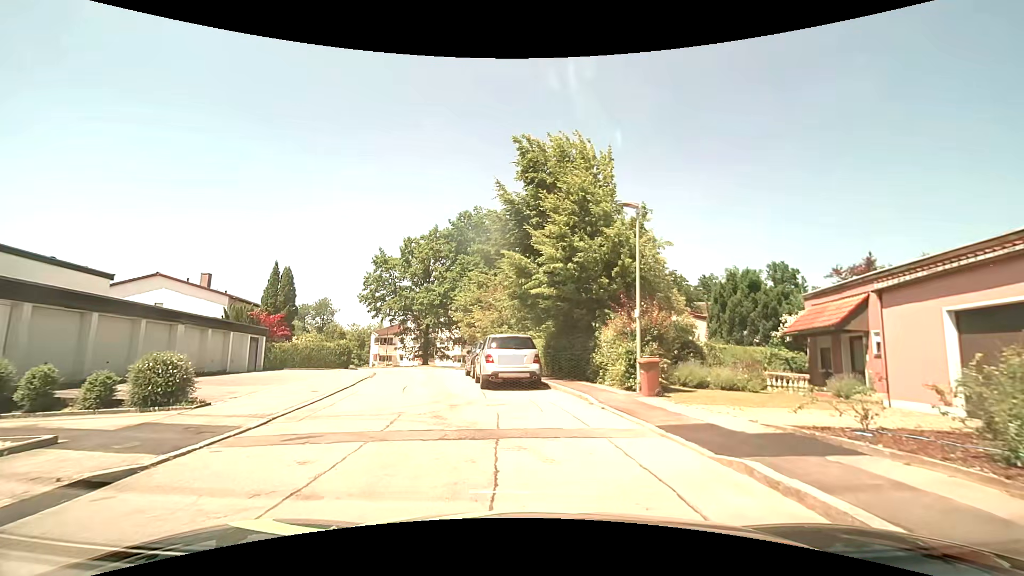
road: residential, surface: asphalt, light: Day
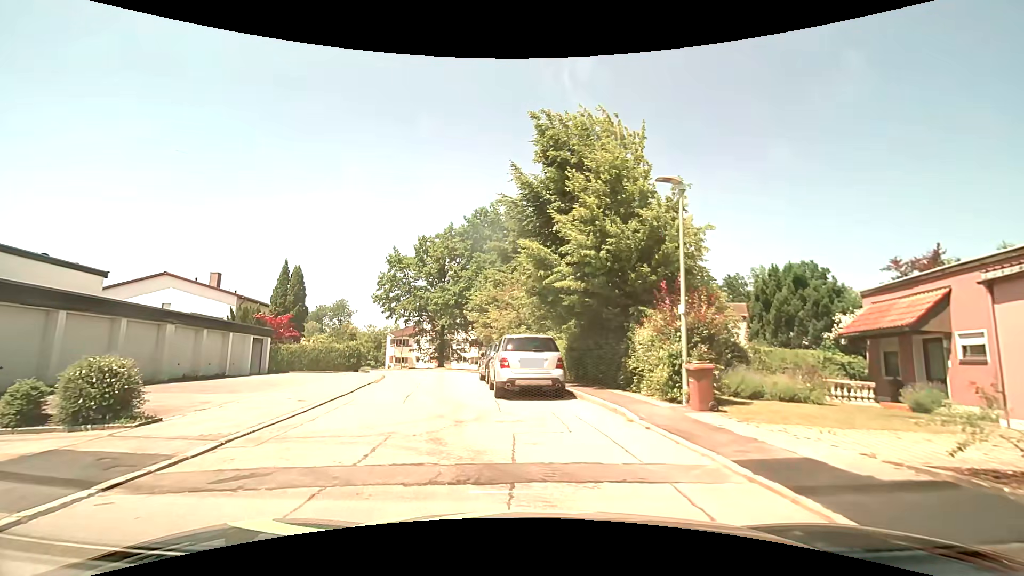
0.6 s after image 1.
(0.0, +2.2) m; -1°
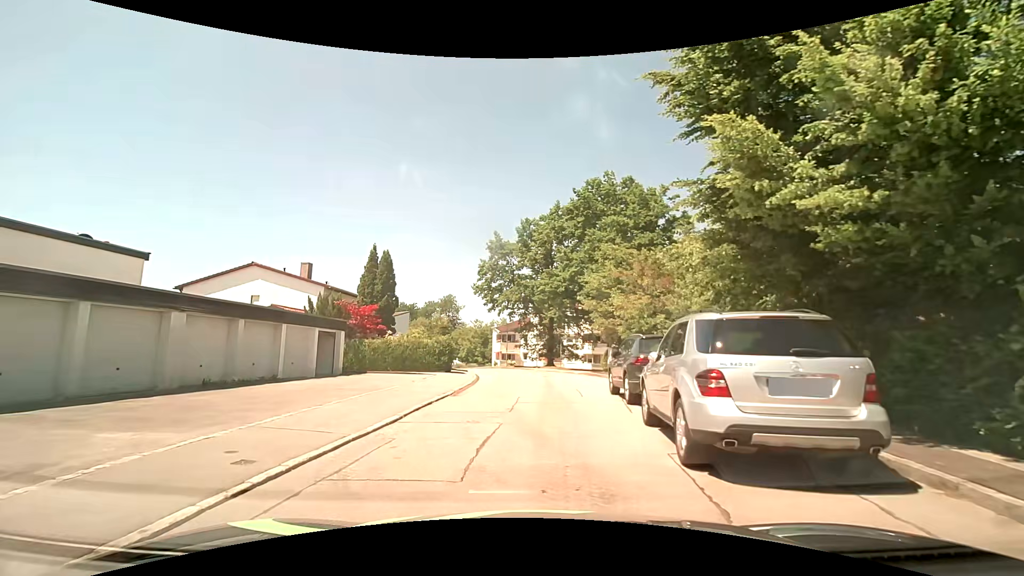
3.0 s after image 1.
(-1.0, +7.7) m; -12°
(0, +10) (0, +20) (0, +30) (-1, +40) (-4, +49) (-7, +59) (-12, +68) (-18, +76) (-24, +84) (-31, +91) m
